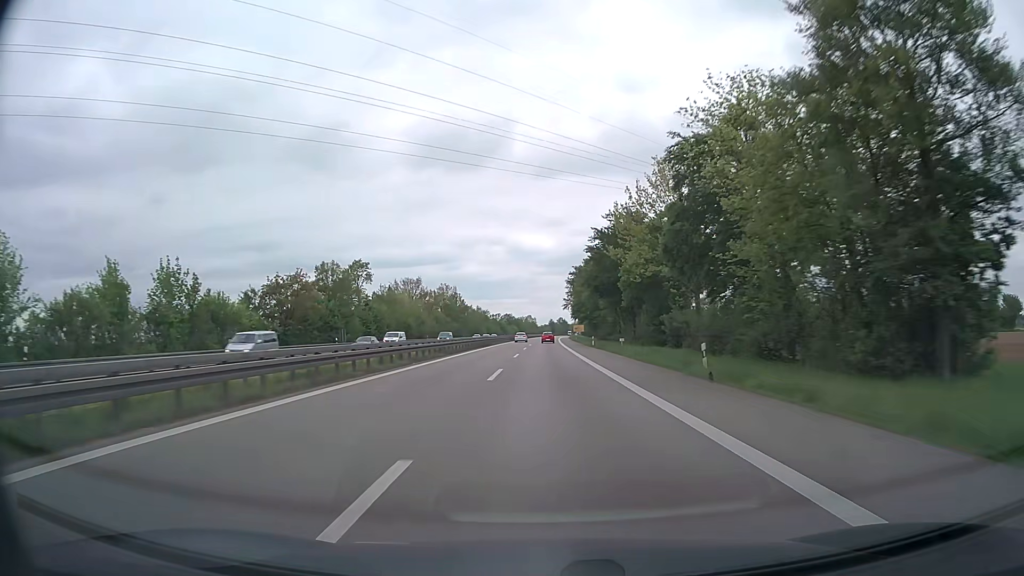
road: trunk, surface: asphalt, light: Day
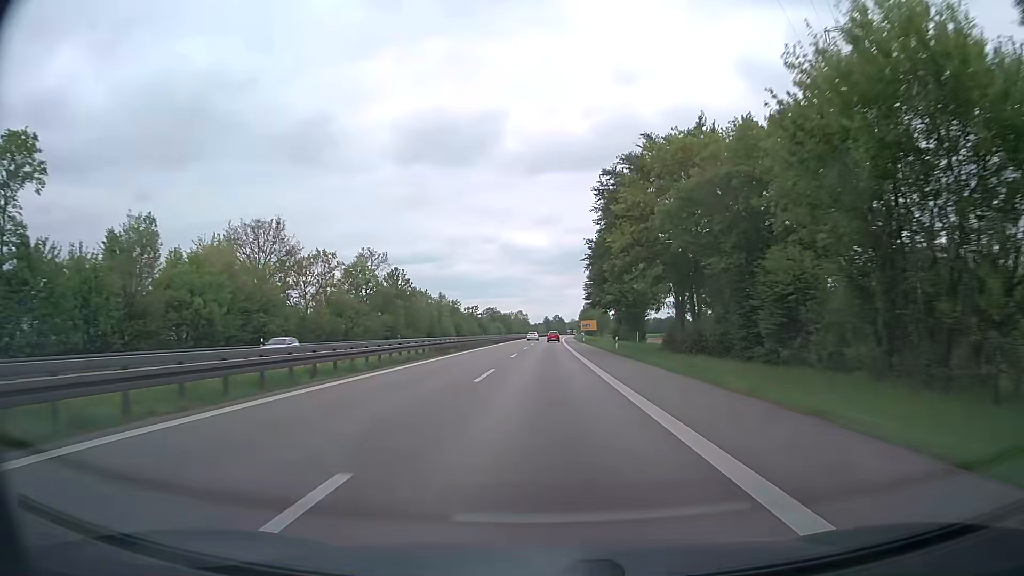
(+0.2, +73.3) m; 0°
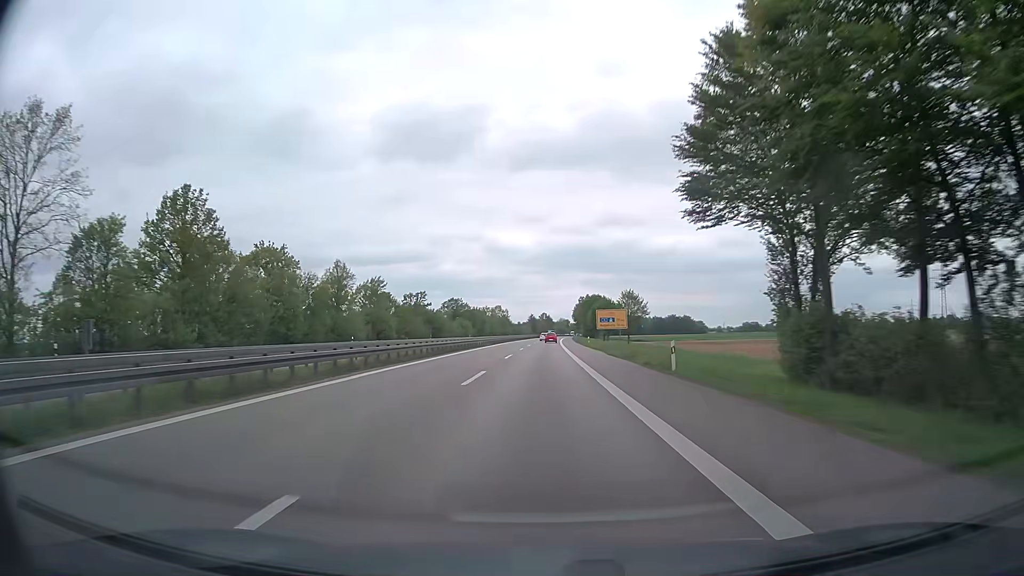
(+0.6, +73.3) m; +1°
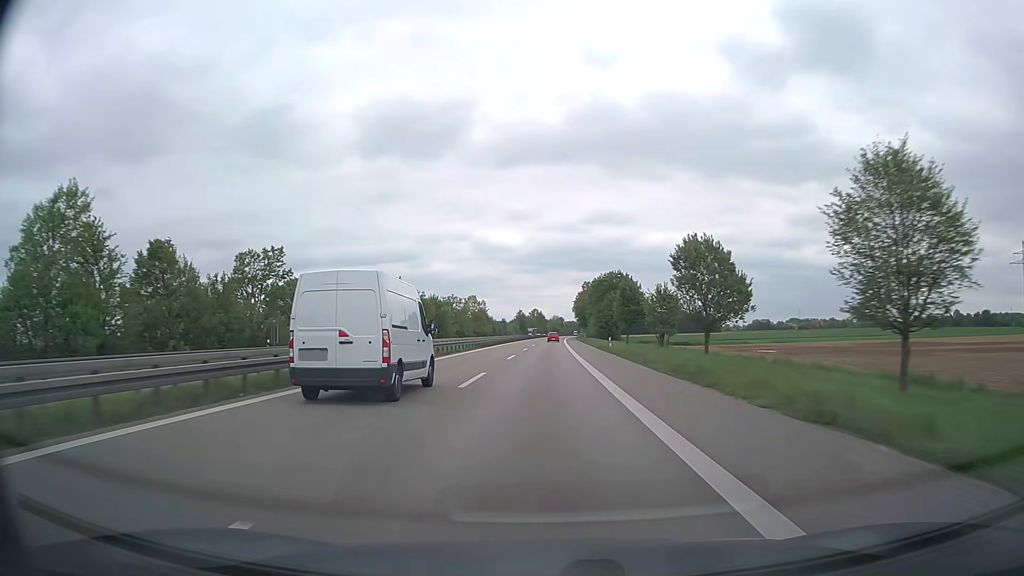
(+0.6, +73.3) m; +1°
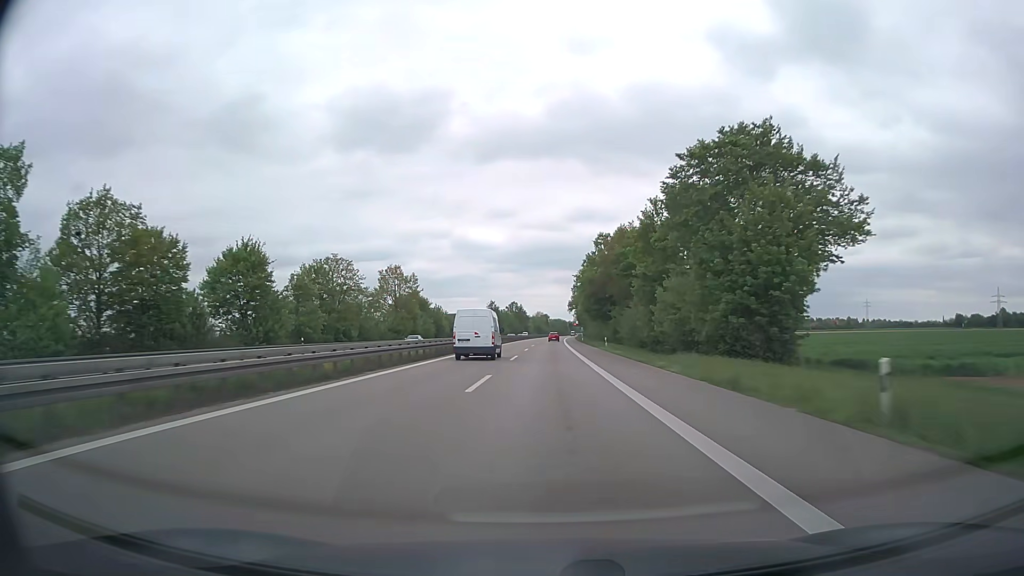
(+0.9, +91.7) m; +1°
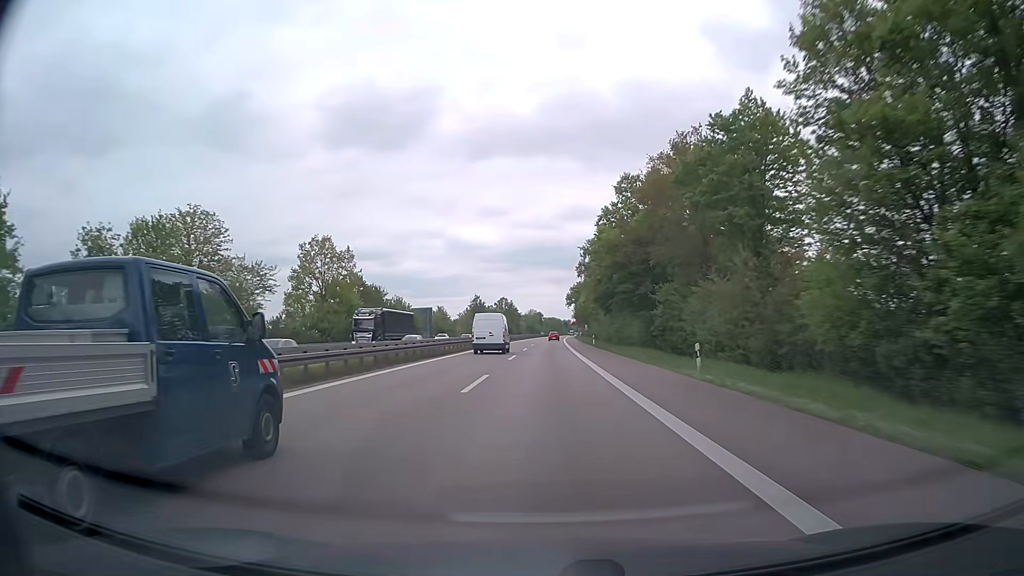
(+0.1, +36.6) m; 0°
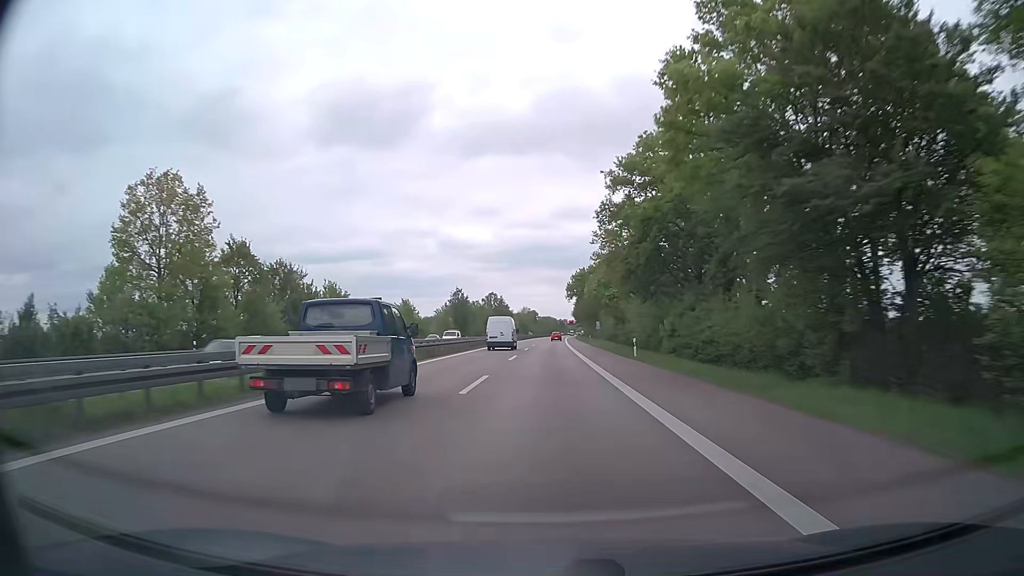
(+0.1, +36.5) m; +1°
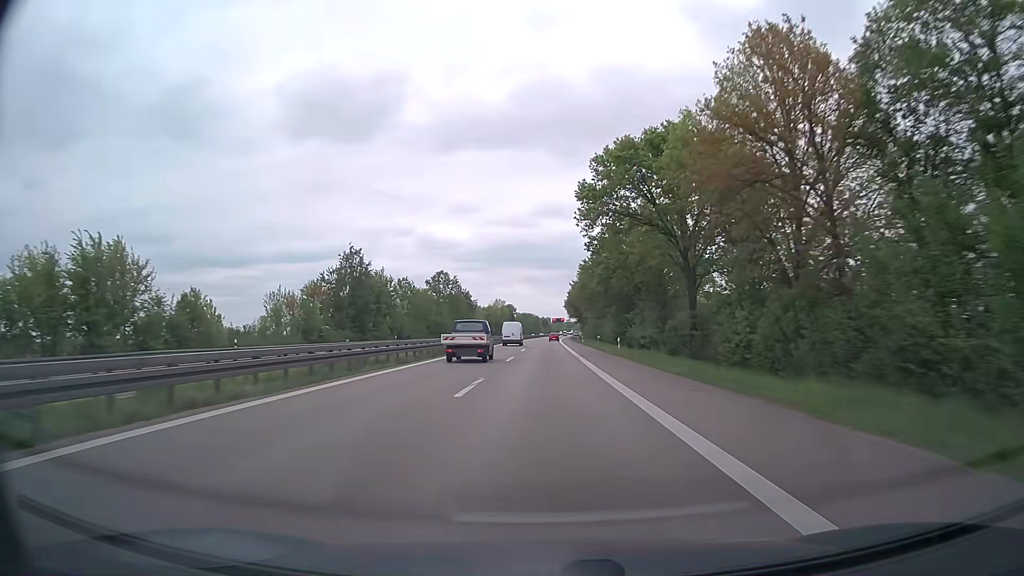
(+1.0, +91.2) m; +2°
(0, +10) (0, +20) (0, +30) (0, +40) (0, +50) (0, +60) (0, +70) (0, +80) (+1, +90) (+1, +100) m
